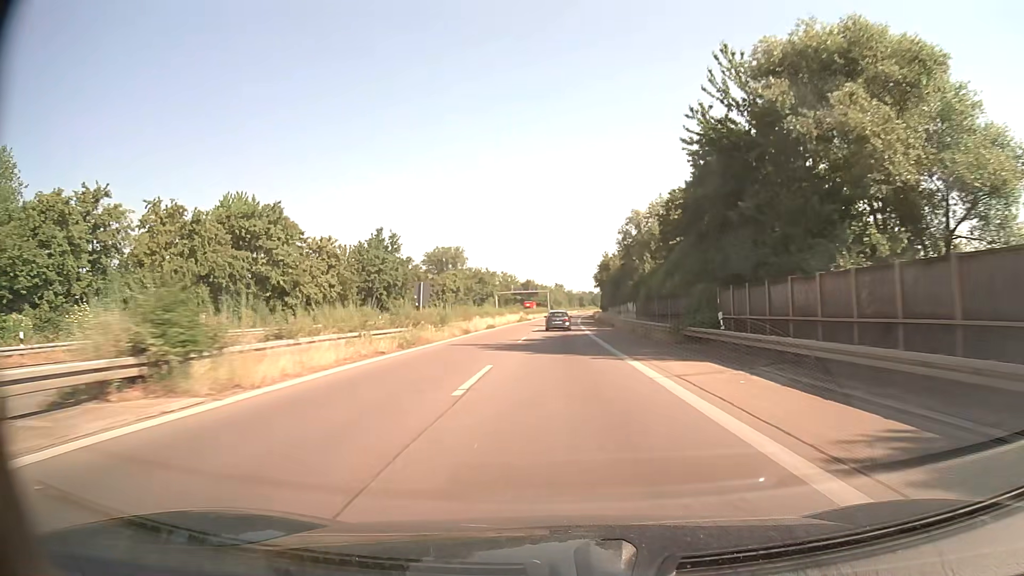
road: trunk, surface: asphalt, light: Day
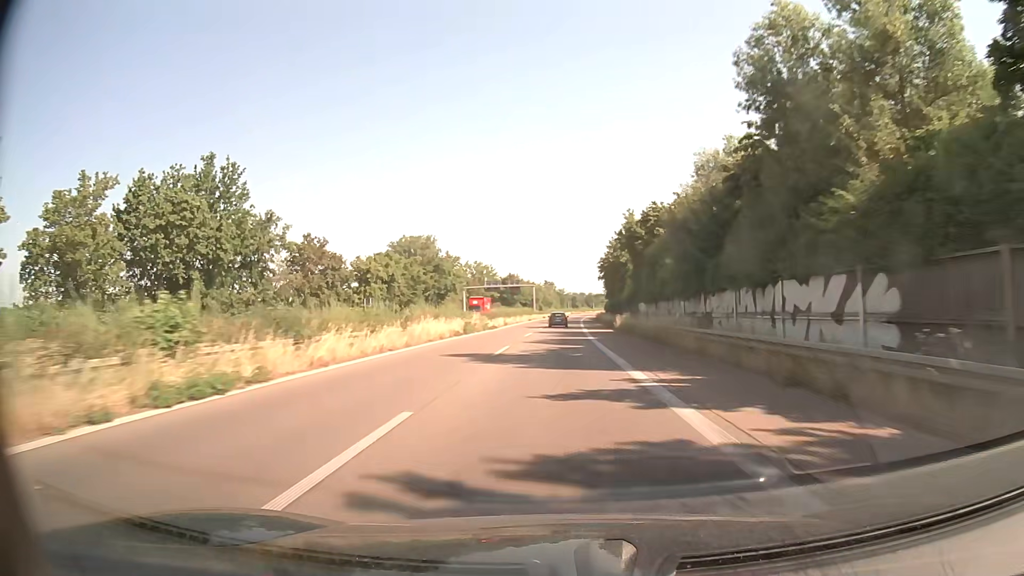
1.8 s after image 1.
(+0.3, +45.0) m; +1°
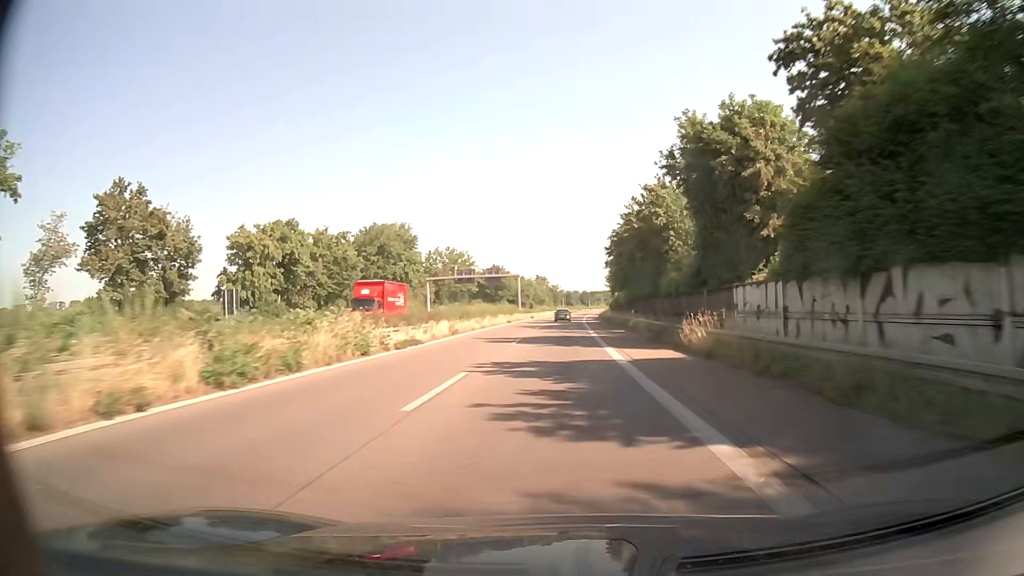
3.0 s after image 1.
(+0.1, +30.2) m; +1°
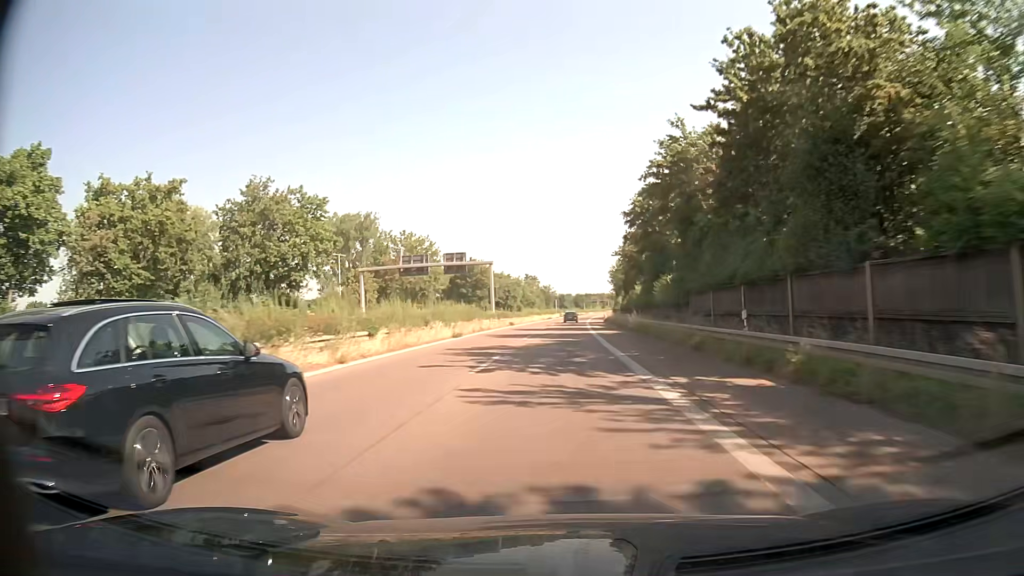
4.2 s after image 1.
(+0.2, +30.5) m; +1°
(0, +10) (0, +20) (0, +30) (0, +40) (0, +50) (+1, +60) (+1, +70) (+2, +80) (+2, +90) (+3, +100) m
